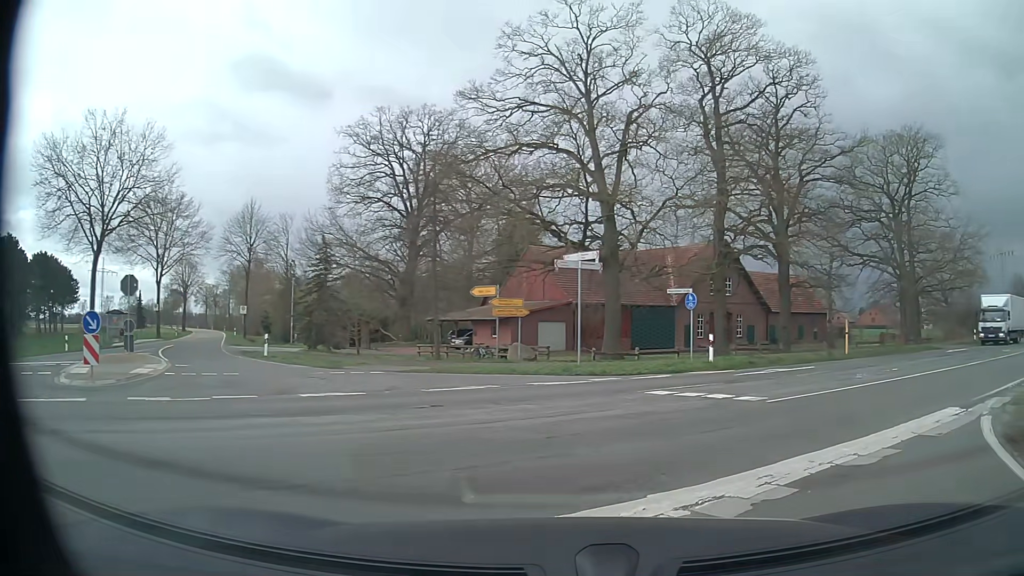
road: secondary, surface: asphalt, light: Day
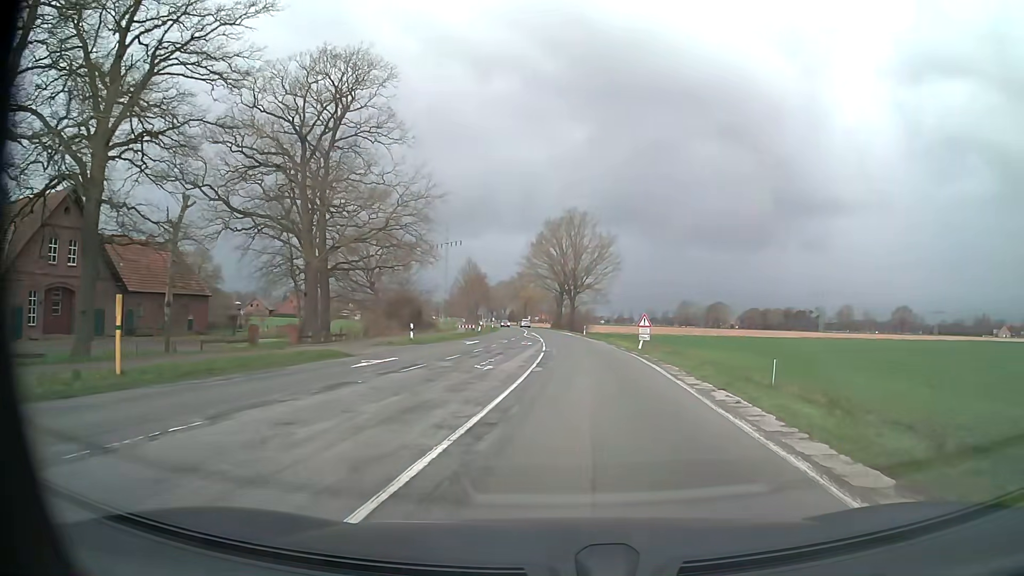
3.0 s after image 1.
(+9.8, +16.5) m; +49°
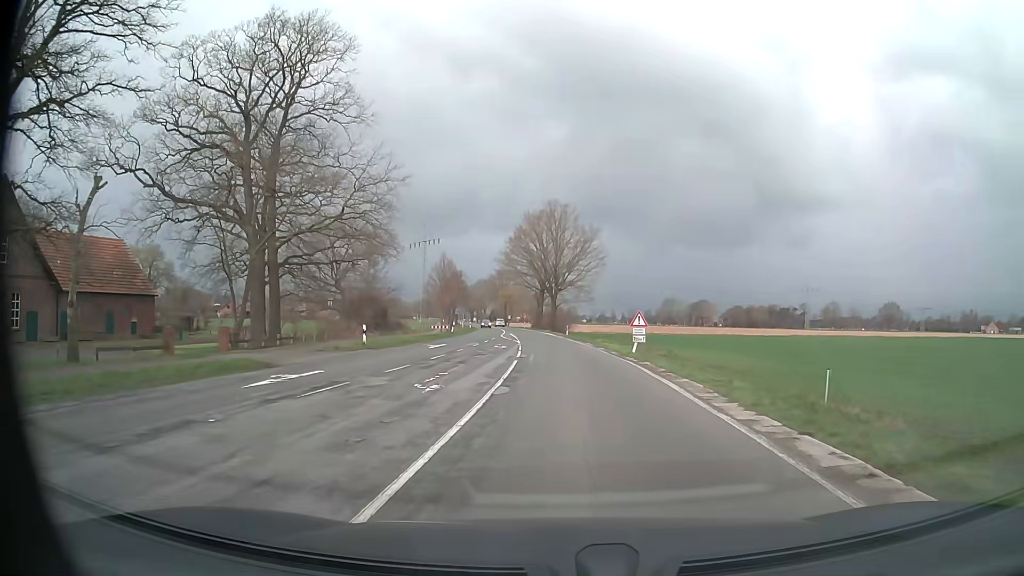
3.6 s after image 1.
(+0.1, +6.0) m; +1°
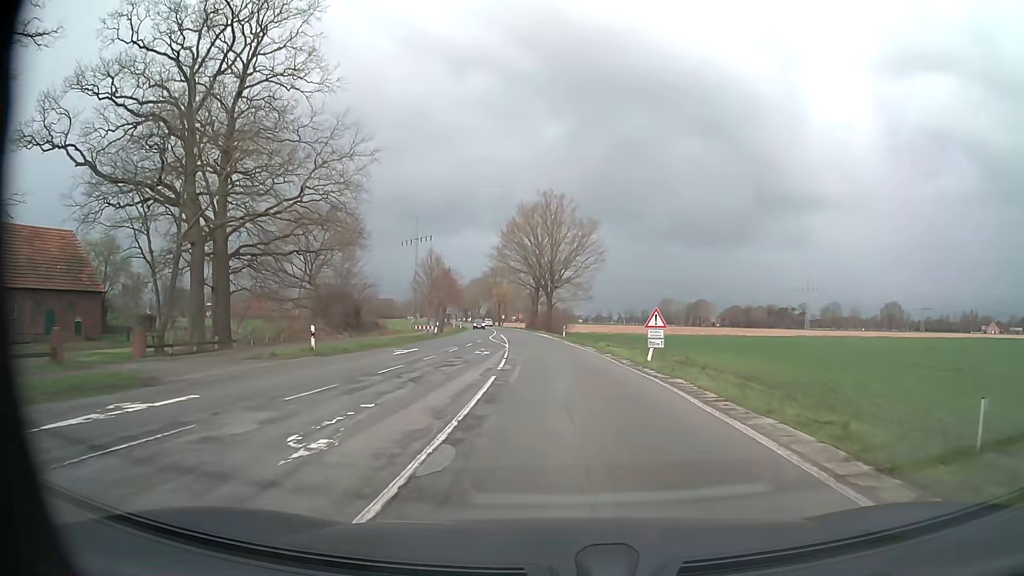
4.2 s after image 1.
(0.0, +6.7) m; 0°
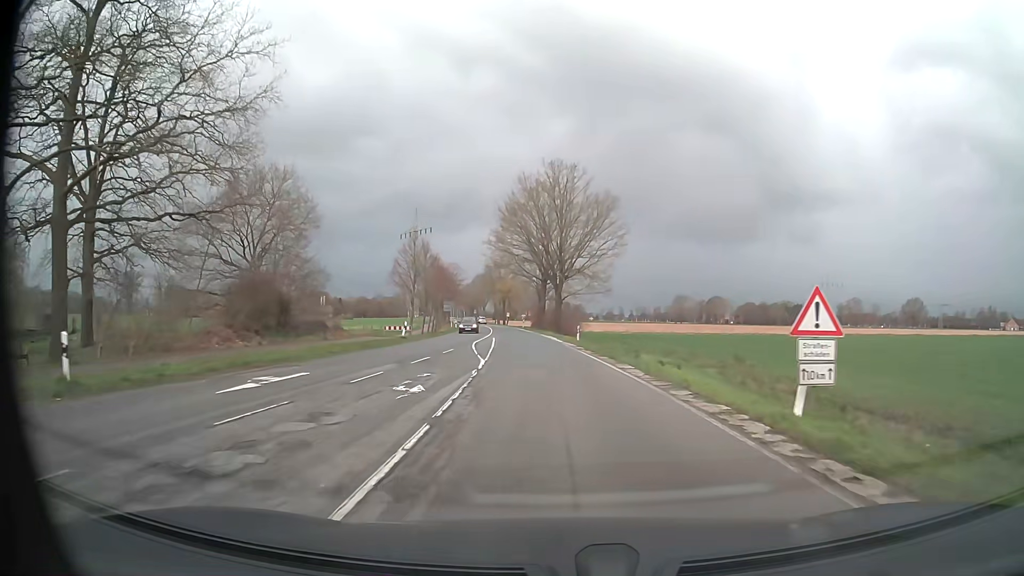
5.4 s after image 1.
(0.0, +15.3) m; -1°
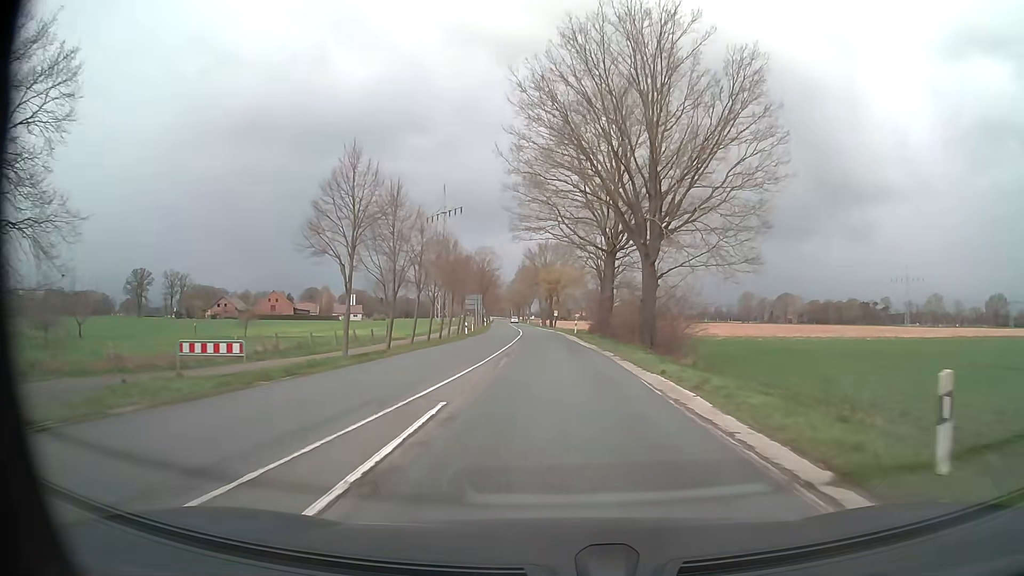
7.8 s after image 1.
(-1.6, +35.7) m; -5°
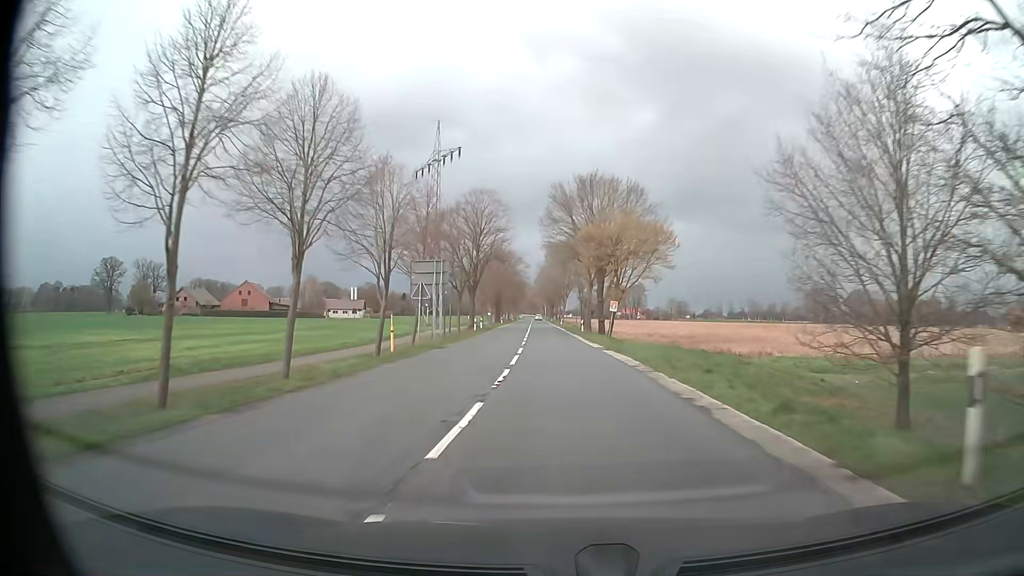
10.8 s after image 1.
(-1.5, +52.5) m; -3°
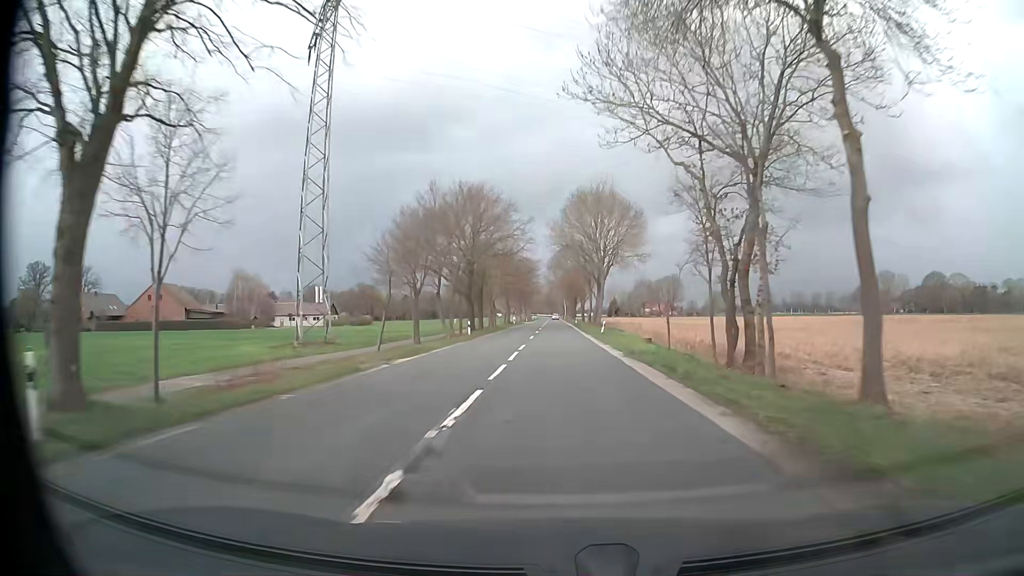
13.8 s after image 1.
(-1.3, +59.2) m; -2°
(0, +10) (0, +20) (0, +30) (0, +40) (0, +50) (0, +60) (0, +70) (0, +80) (0, +90) (0, +100) m
